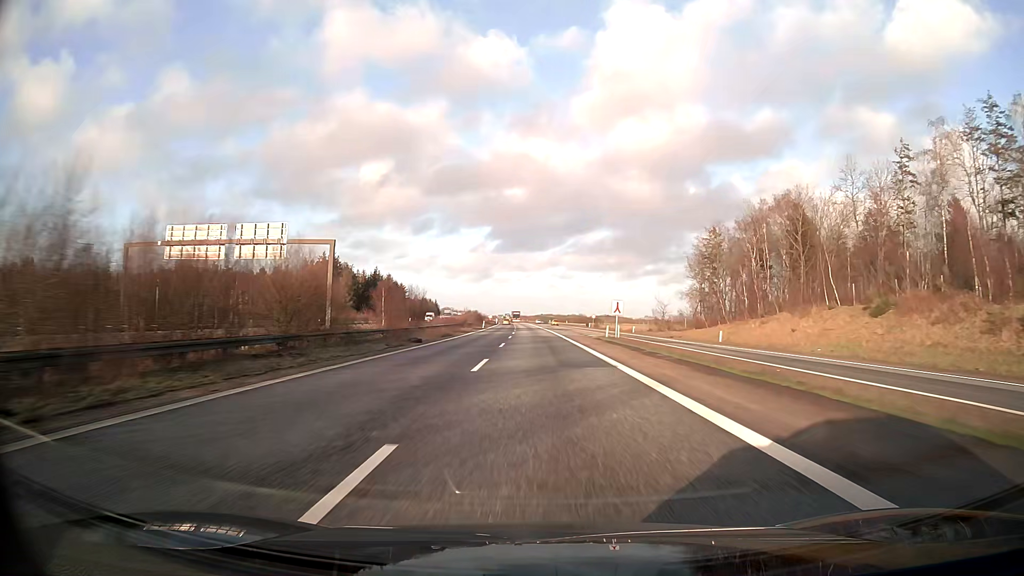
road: motorway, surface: asphalt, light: Day
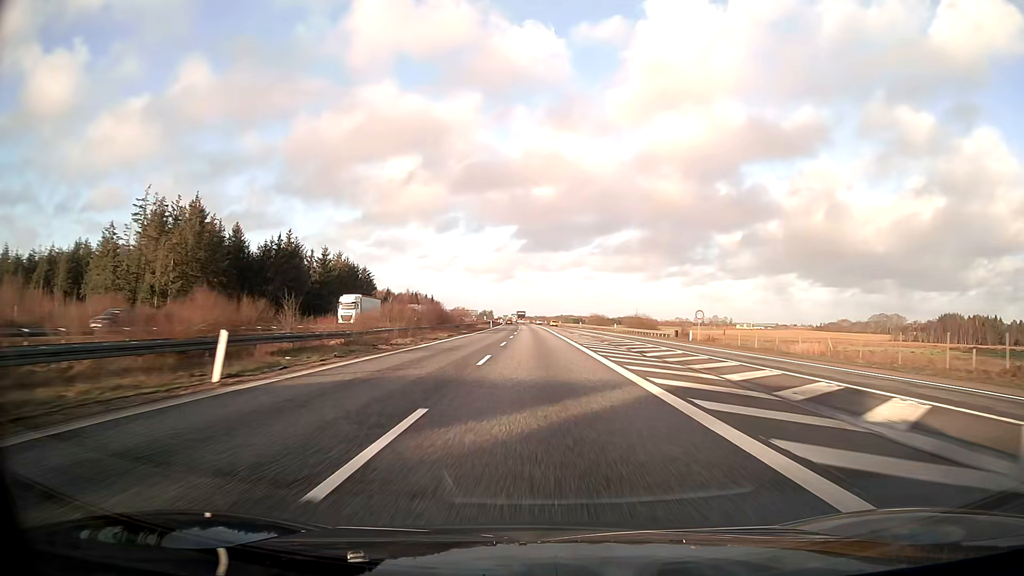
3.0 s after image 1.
(-1.4, +87.2) m; -2°
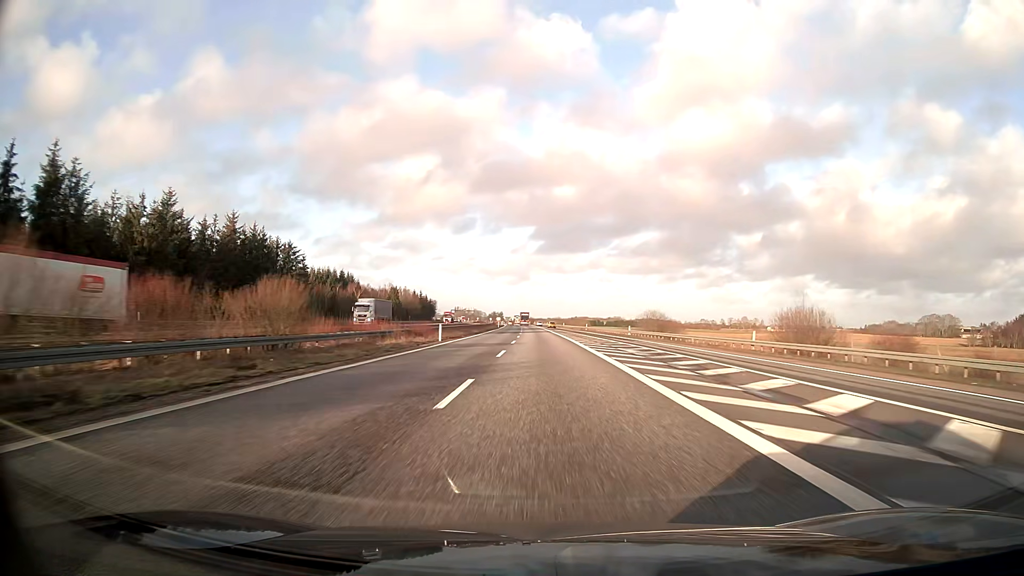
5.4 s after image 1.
(-0.7, +69.8) m; -1°
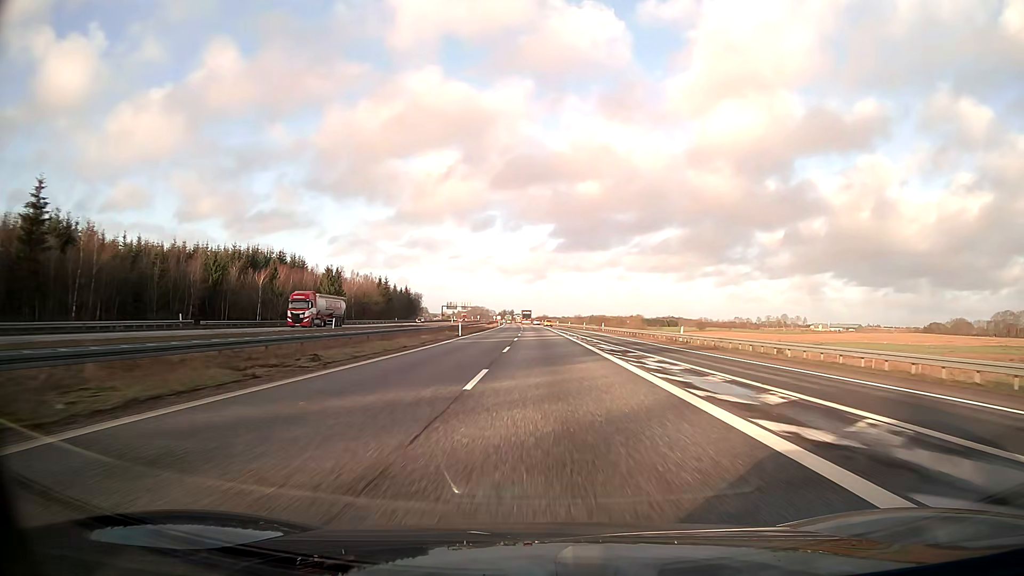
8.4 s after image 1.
(-0.8, +87.2) m; -1°
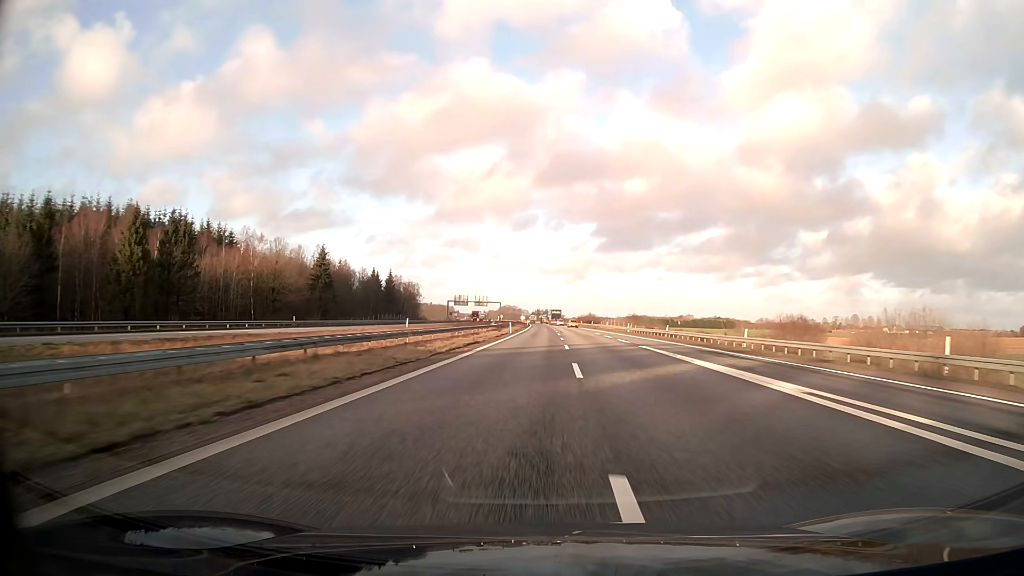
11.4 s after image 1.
(-2.6, +87.2) m; -3°
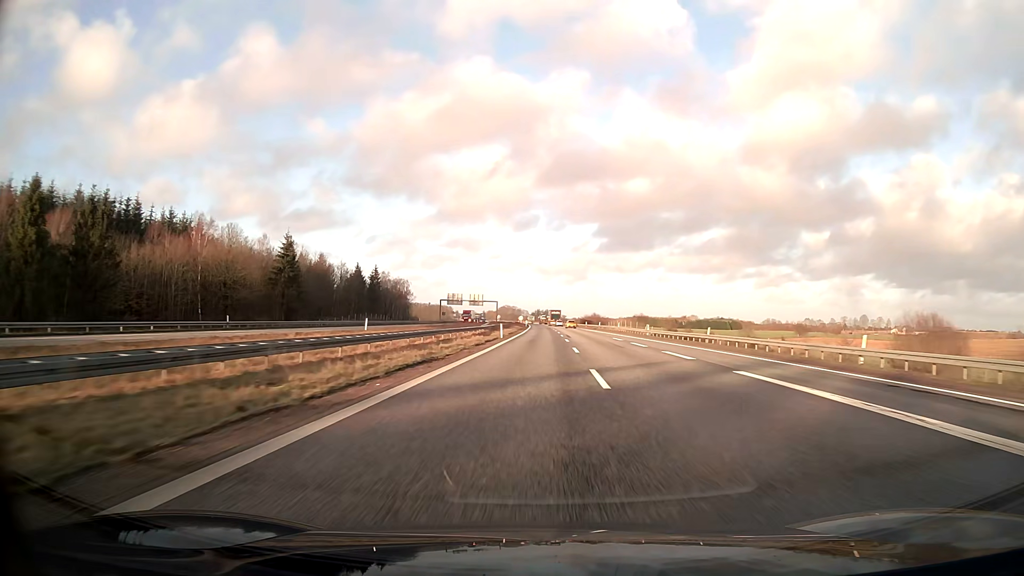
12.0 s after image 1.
(0.0, +17.5) m; 0°
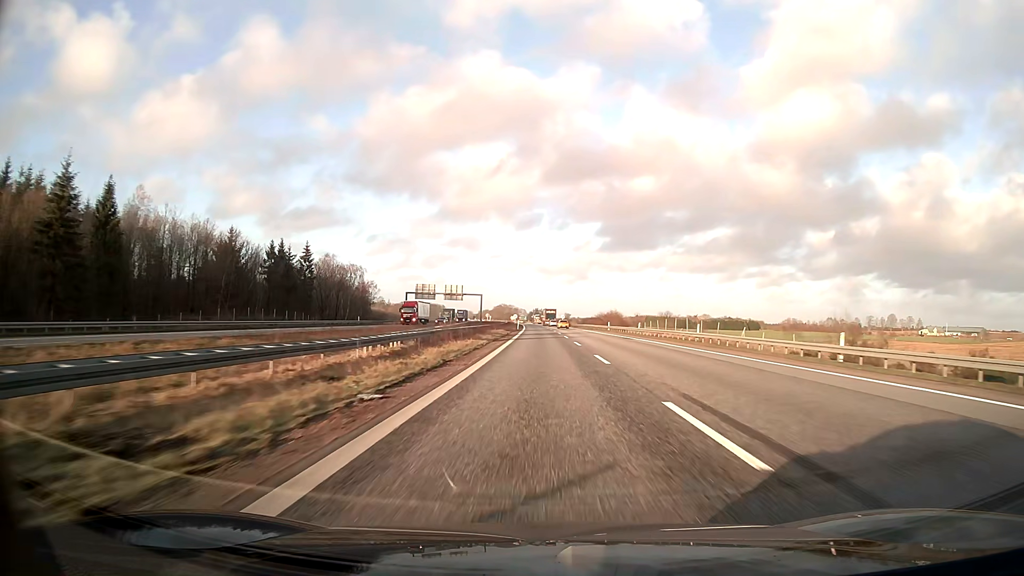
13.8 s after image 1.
(0.0, +52.3) m; 0°
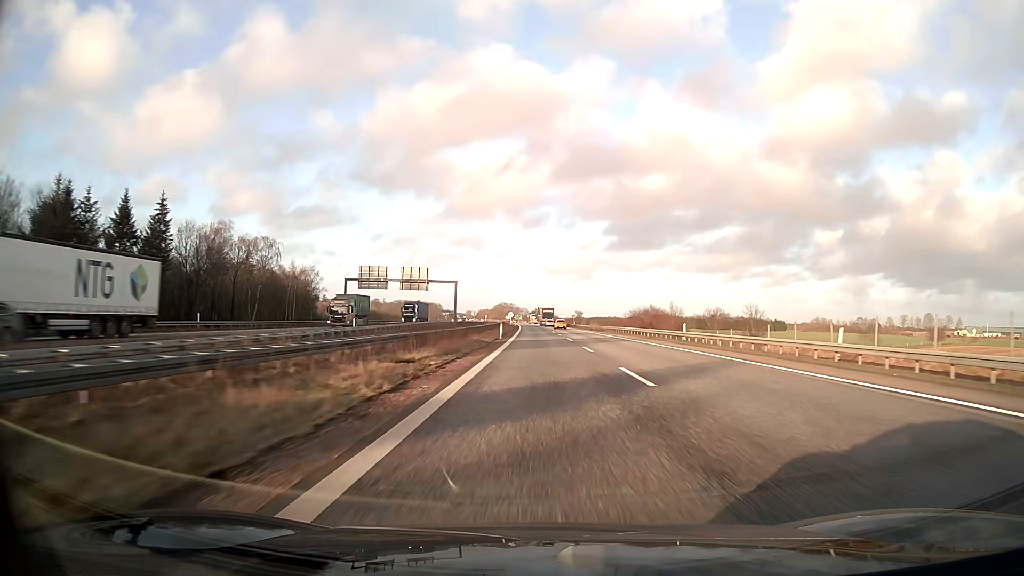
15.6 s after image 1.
(0.0, +52.3) m; 0°
(0, +10) (0, +20) (0, +30) (0, +40) (0, +50) (0, +60) (-1, +70) (-1, +80) (-1, +90) (-1, +100) m
